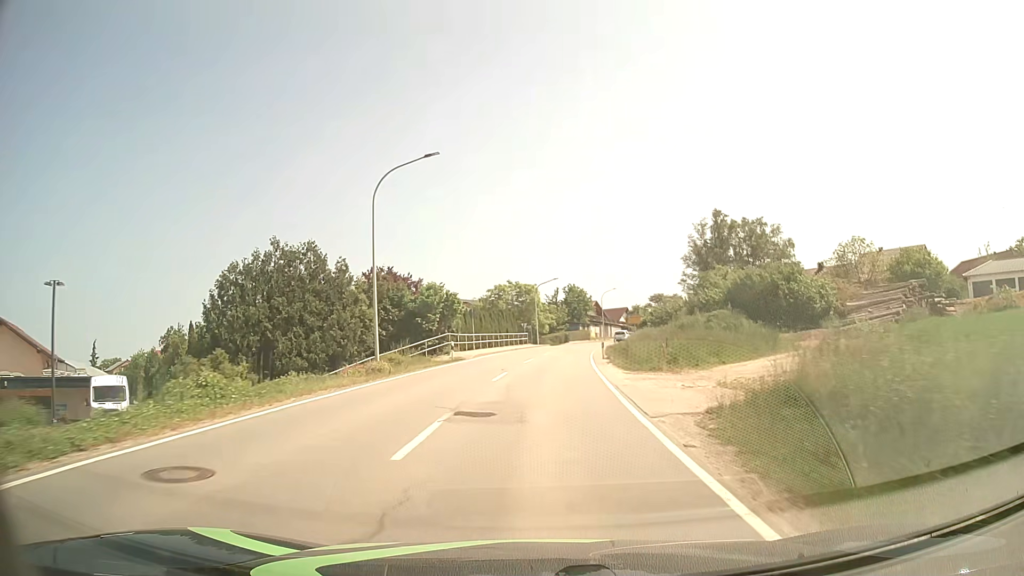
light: Day
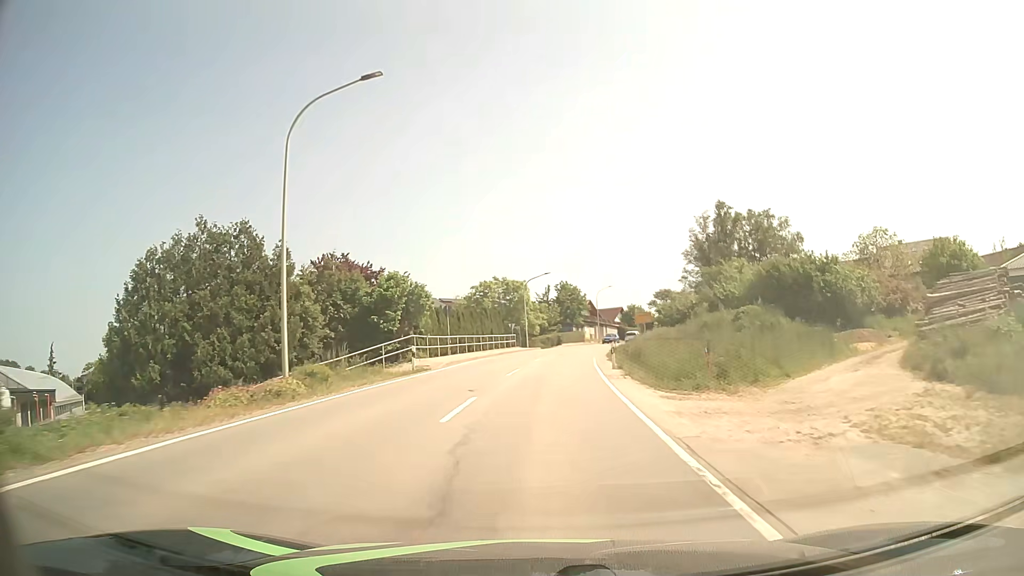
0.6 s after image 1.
(+0.1, +8.5) m; +1°
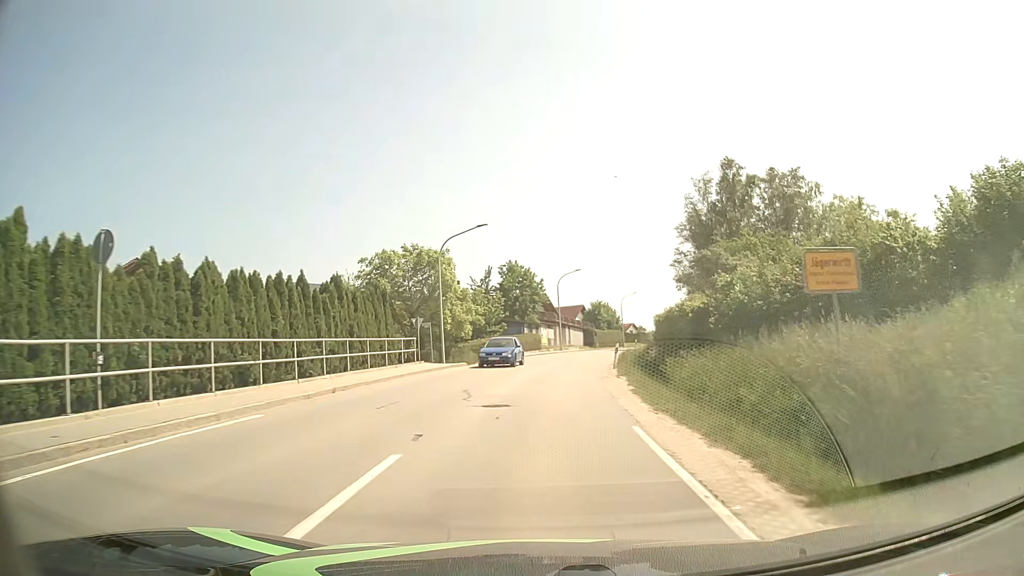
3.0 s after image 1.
(+1.0, +30.3) m; +4°
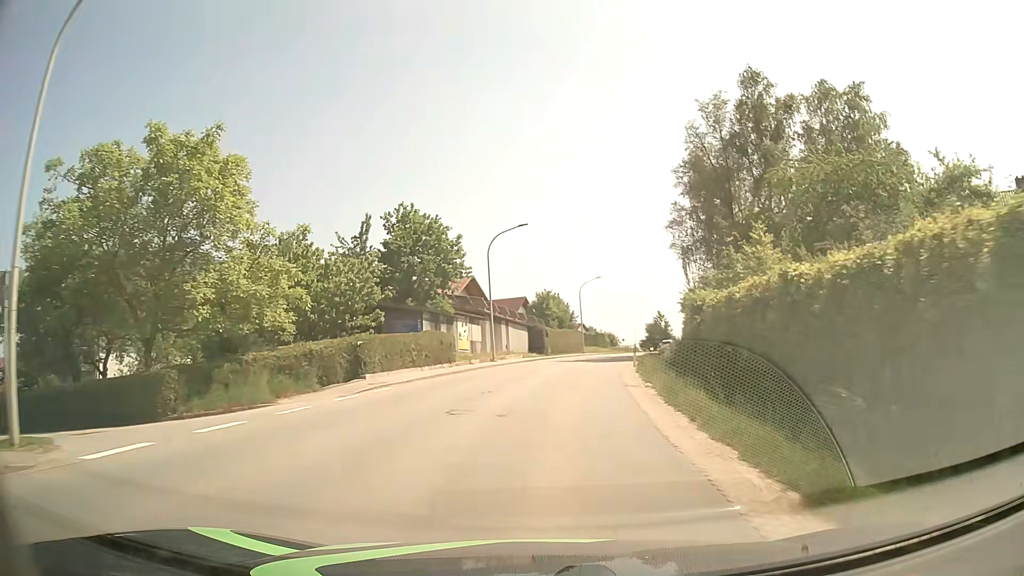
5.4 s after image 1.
(+1.2, +29.0) m; +5°
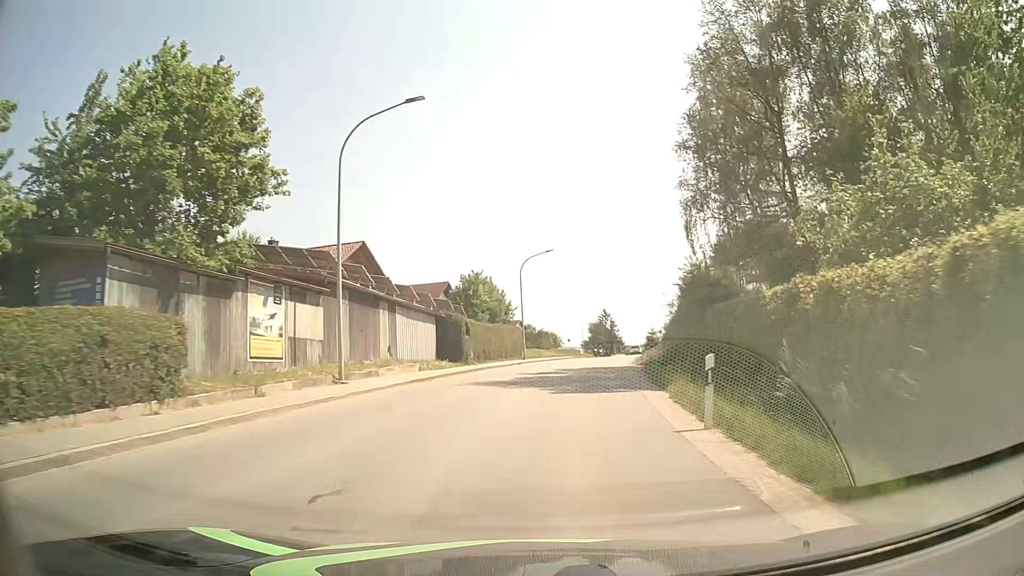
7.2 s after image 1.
(+1.0, +22.1) m; +5°
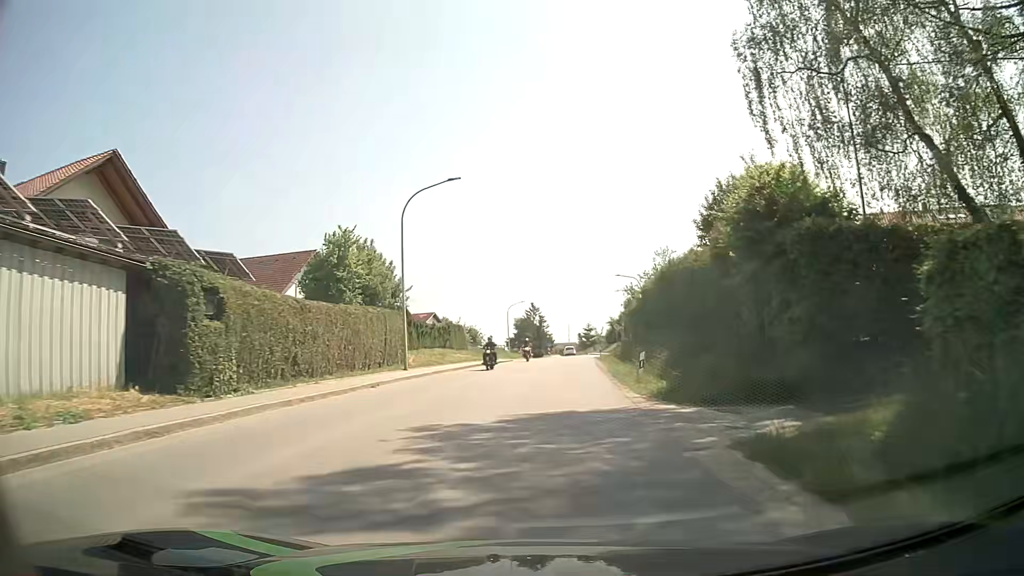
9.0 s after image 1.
(+1.3, +22.5) m; +6°
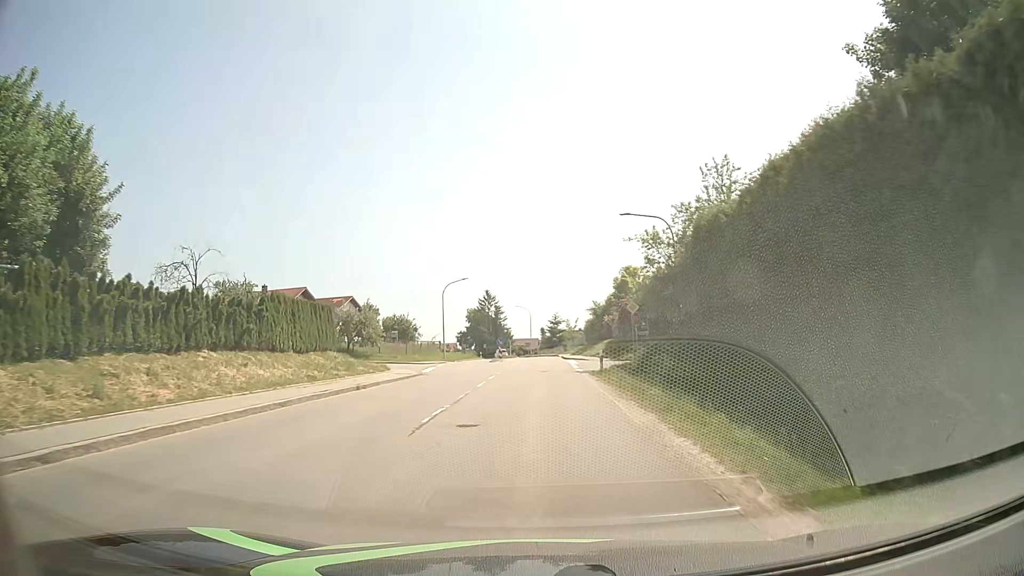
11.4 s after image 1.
(+1.2, +30.5) m; +3°
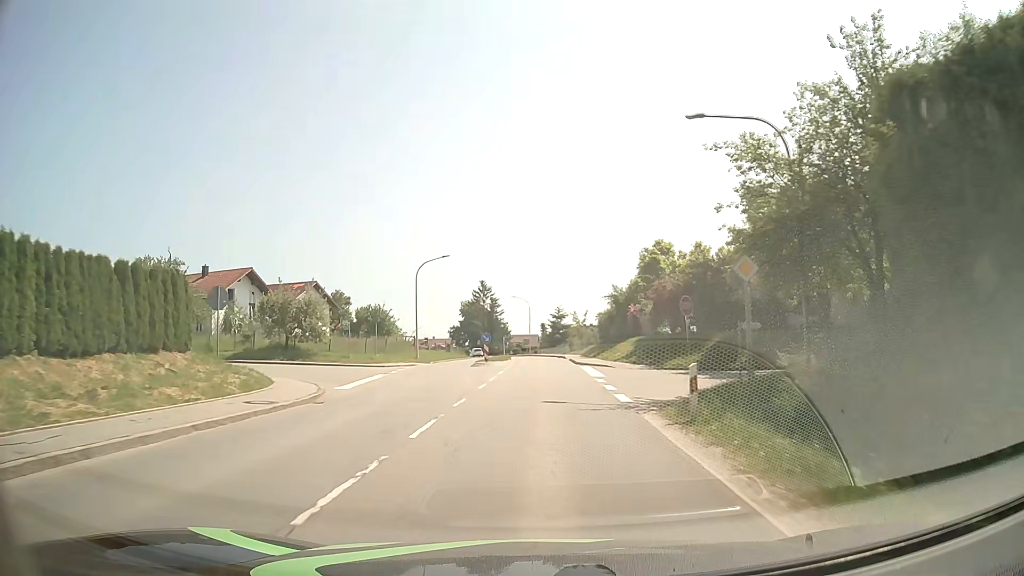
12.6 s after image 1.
(0.0, +15.4) m; 0°
(0, +10) (0, +20) (0, +30) (0, +40) (0, +50) (0, +60) (-1, +70) (-2, +80) (-3, +90) (-5, +100) m
